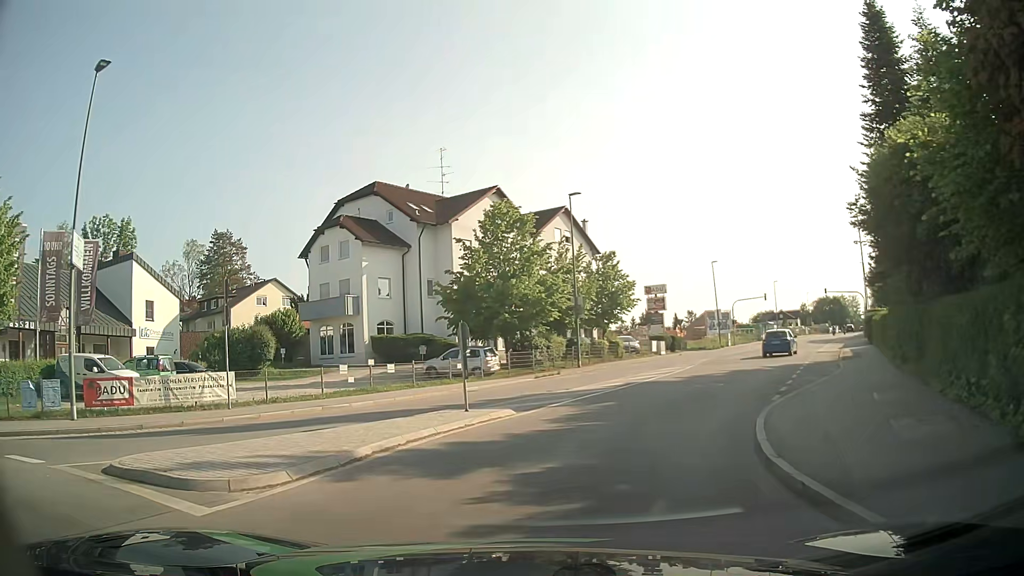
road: tertiary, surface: asphalt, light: Day
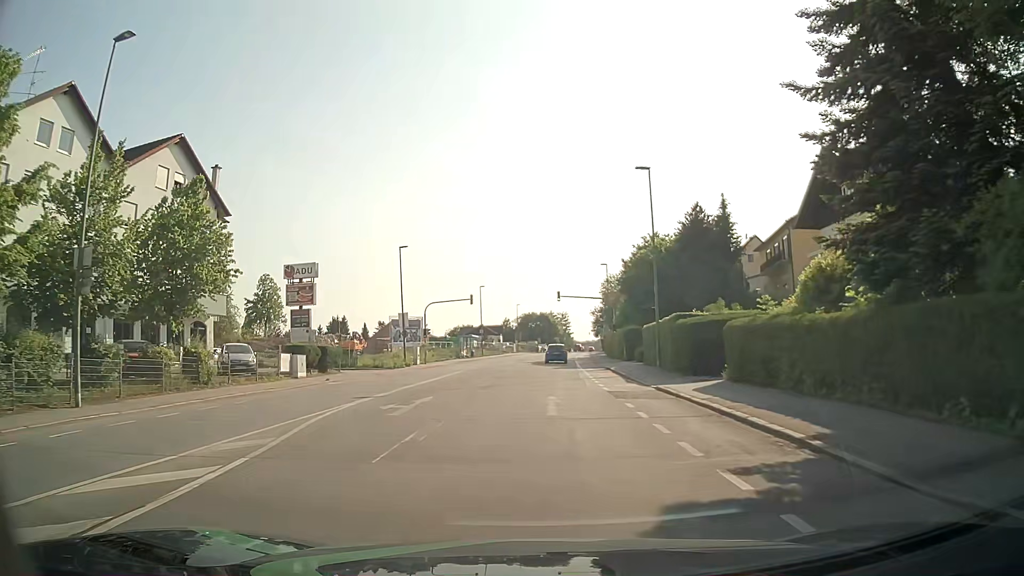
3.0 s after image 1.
(+5.8, +22.5) m; +25°
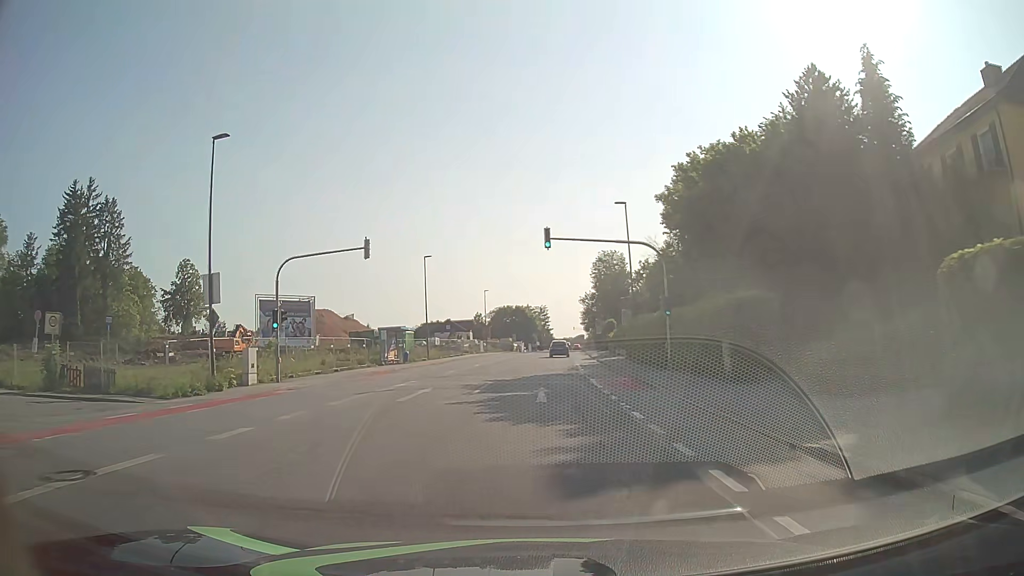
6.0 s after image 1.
(+0.3, +32.5) m; +1°
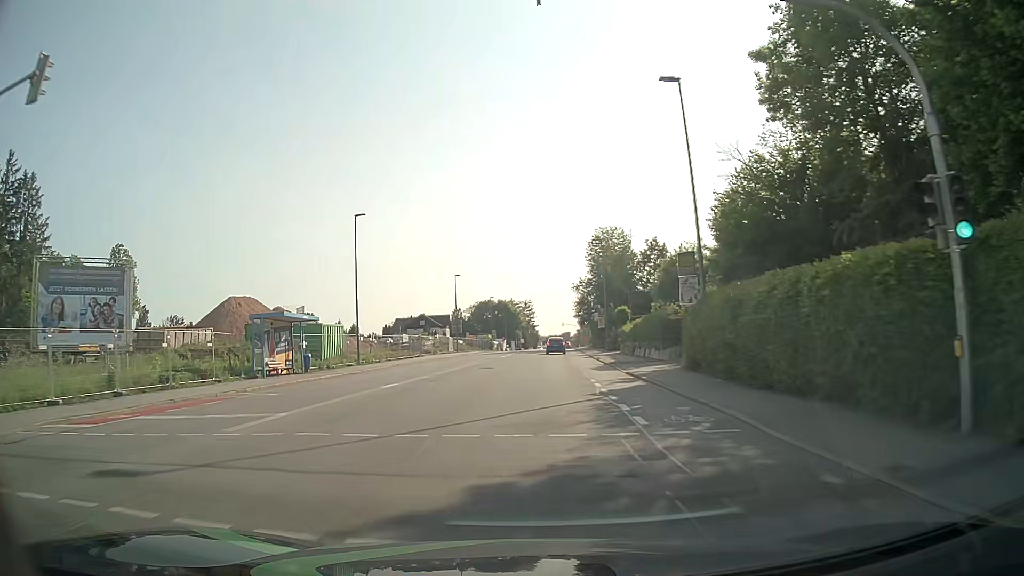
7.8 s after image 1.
(+0.3, +21.5) m; +1°
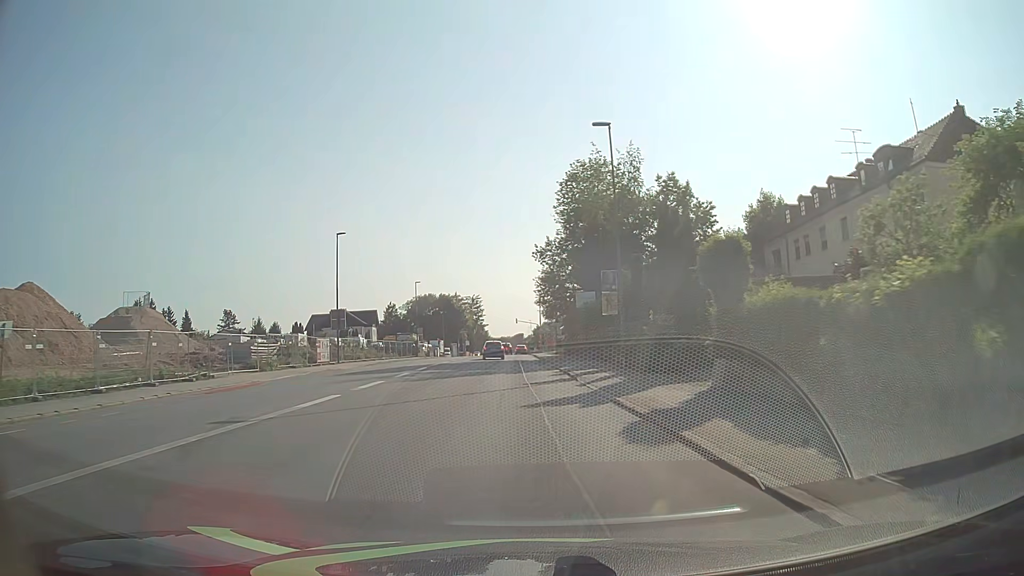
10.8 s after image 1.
(+1.5, +37.2) m; +4°
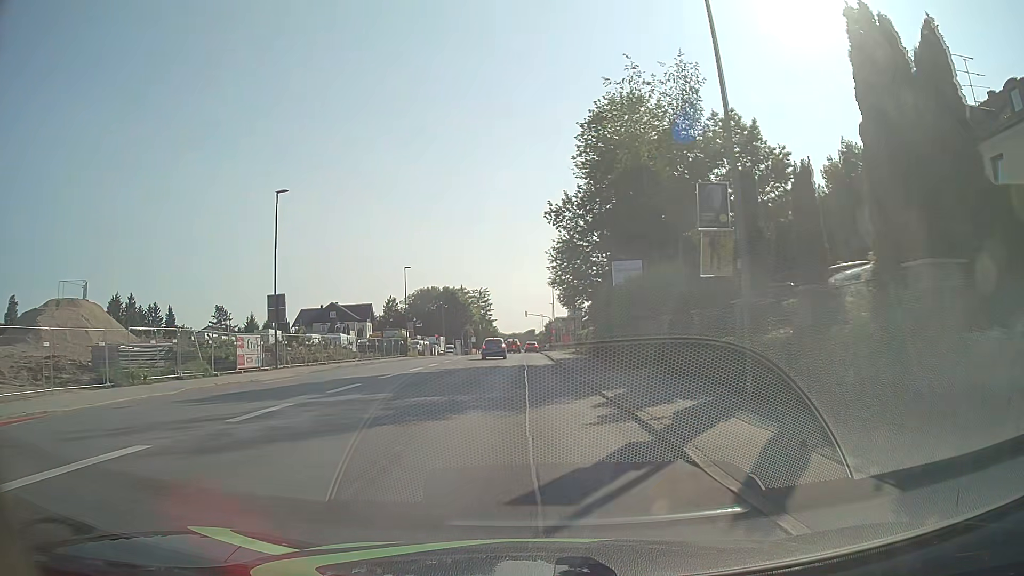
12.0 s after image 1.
(-0.1, +15.2) m; -1°
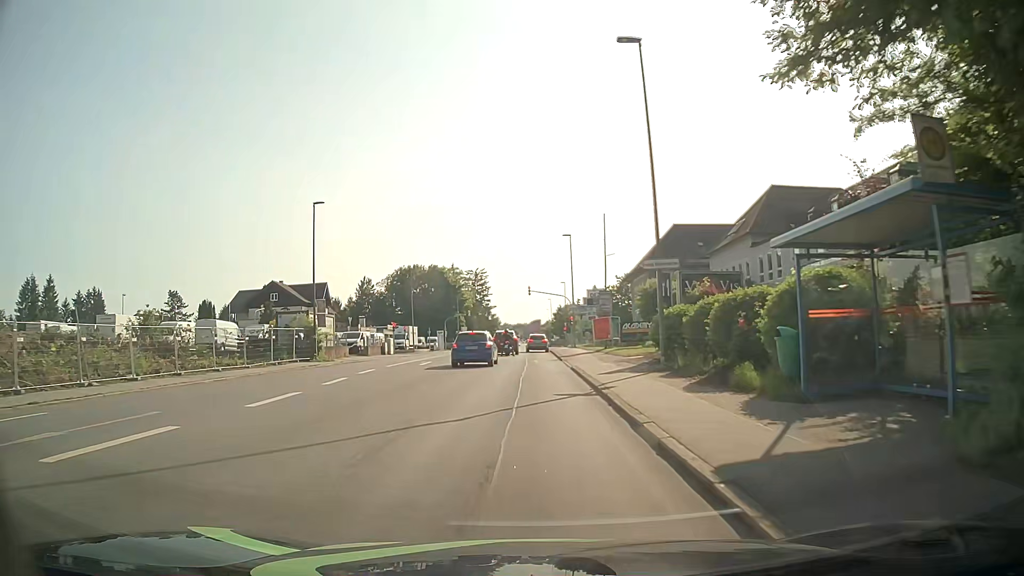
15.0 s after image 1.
(-0.3, +34.5) m; -1°
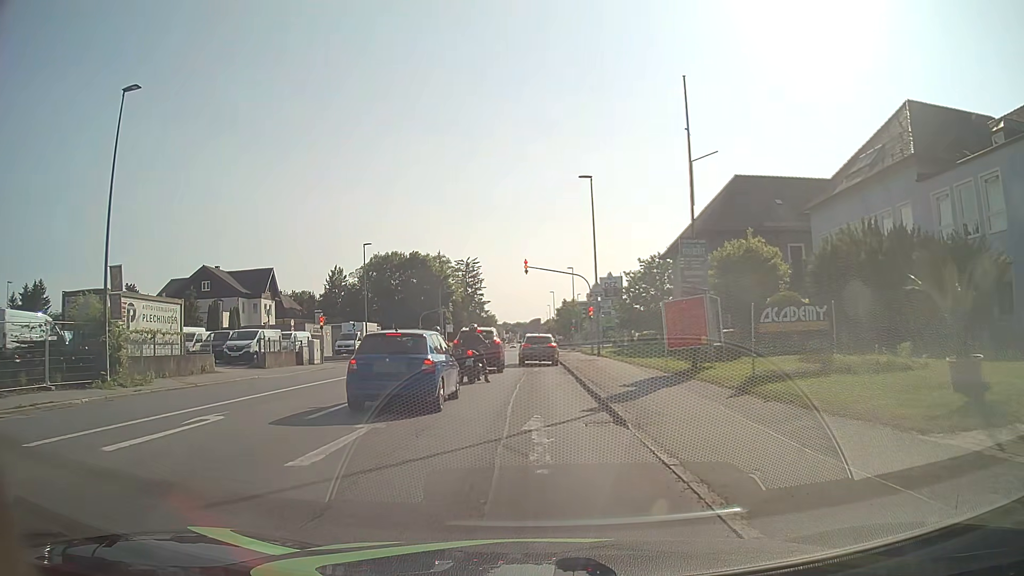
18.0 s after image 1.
(+0.2, +22.6) m; 0°
(0, +10) (0, +20) (0, +30) (0, +40) (0, +50) (0, +60) (0, +70) (0, +80) (0, +90) (0, +100) m
